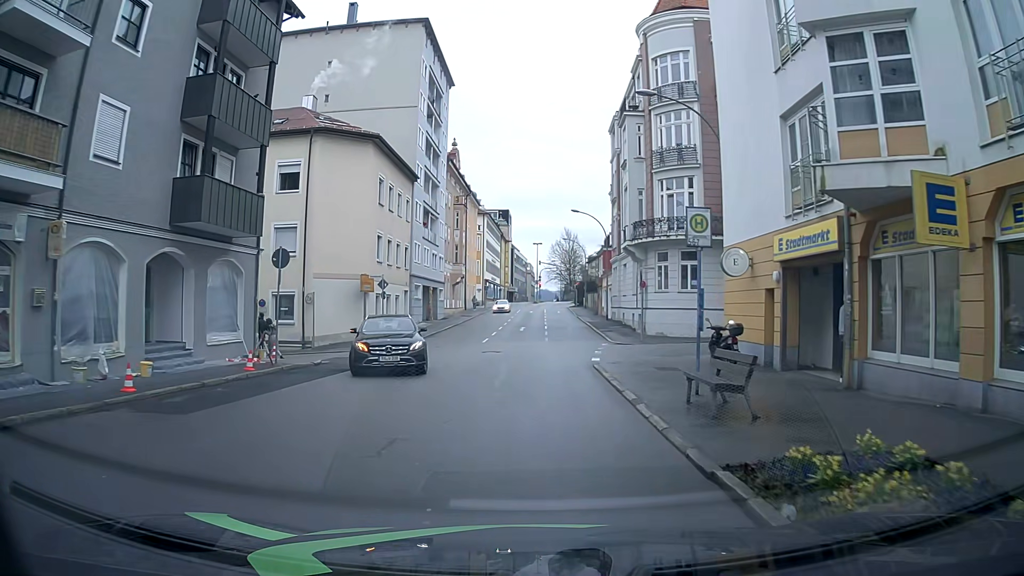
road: tertiary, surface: asphalt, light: Day
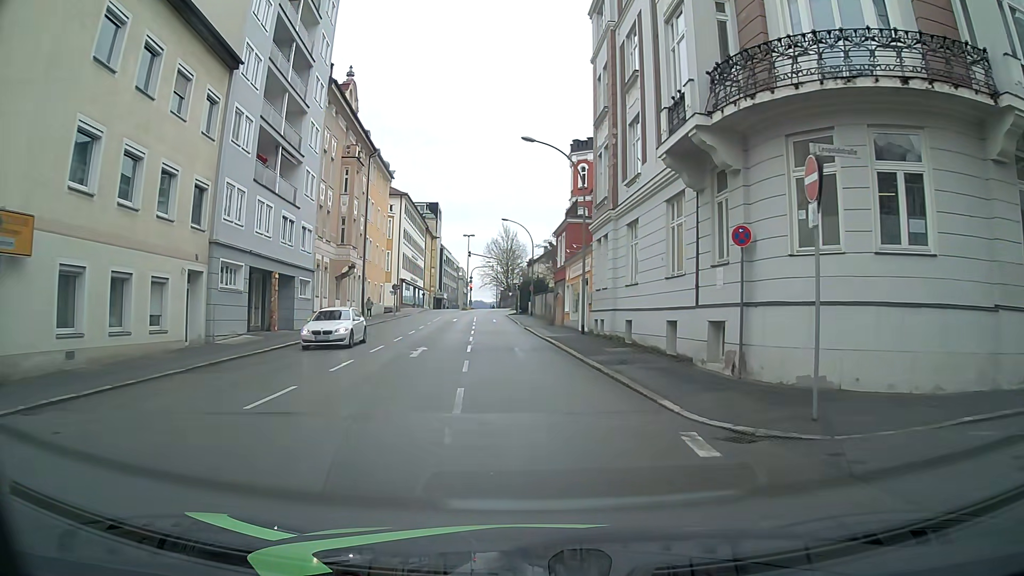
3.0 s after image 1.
(+0.7, +24.1) m; +5°
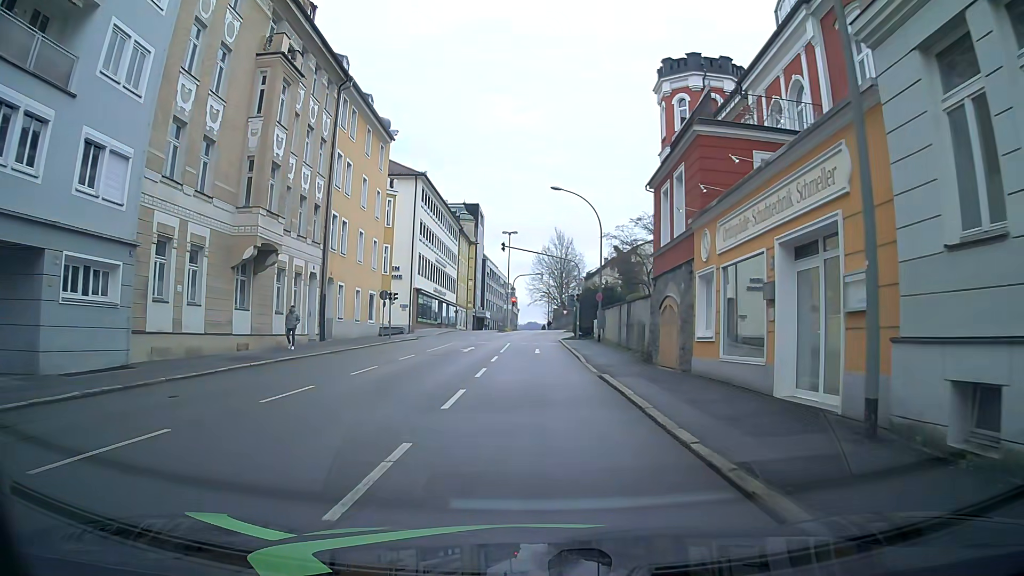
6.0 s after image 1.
(-0.4, +23.2) m; -3°
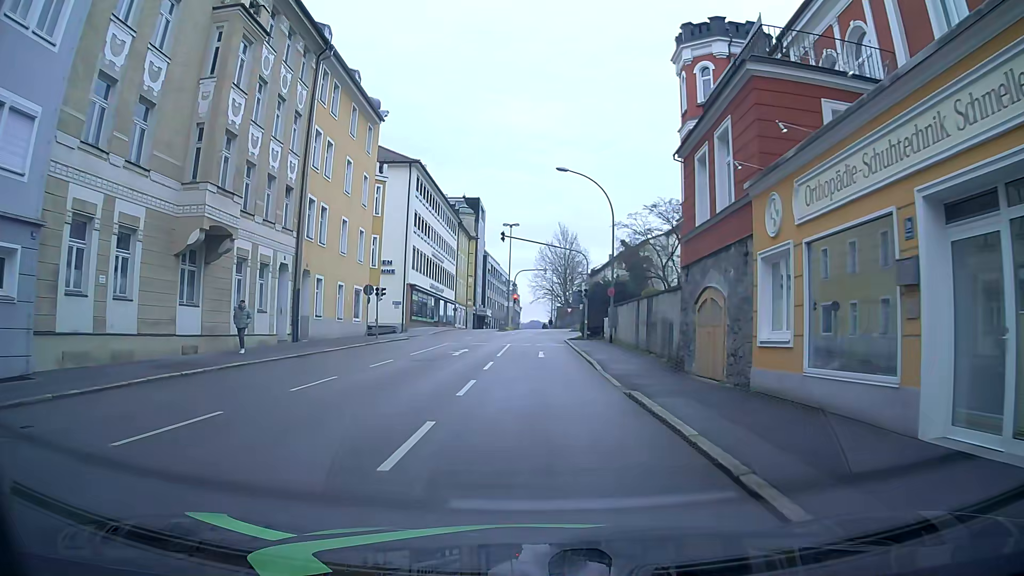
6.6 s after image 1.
(-0.1, +4.6) m; -1°
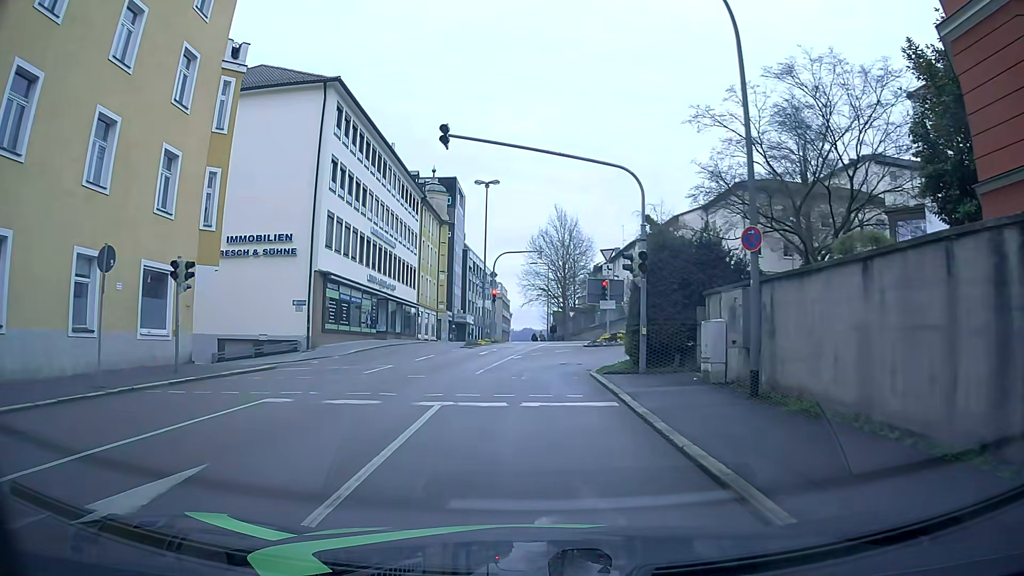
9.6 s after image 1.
(+0.4, +23.2) m; +2°
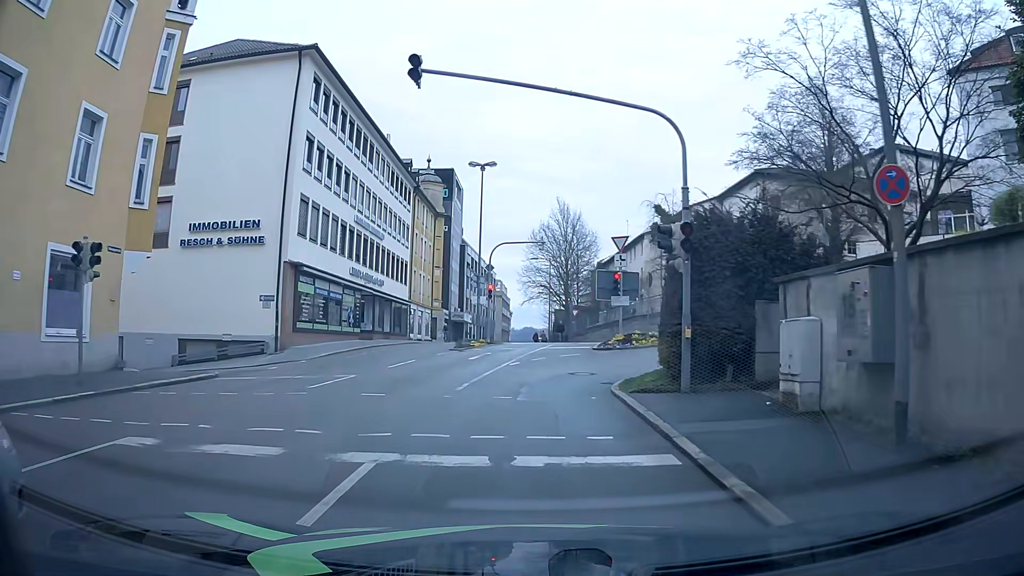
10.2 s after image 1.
(-0.1, +4.7) m; 0°
